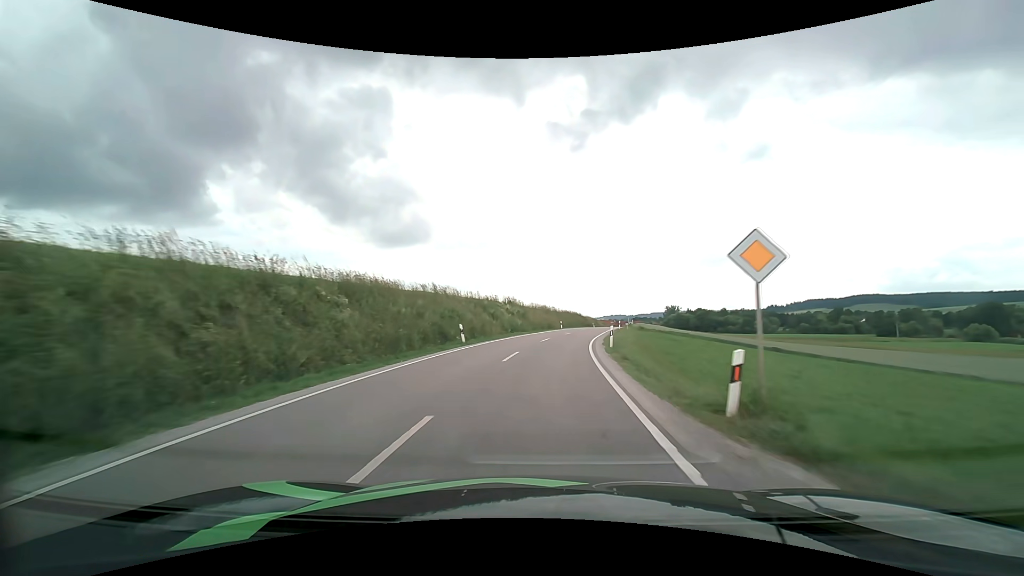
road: secondary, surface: asphalt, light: Day
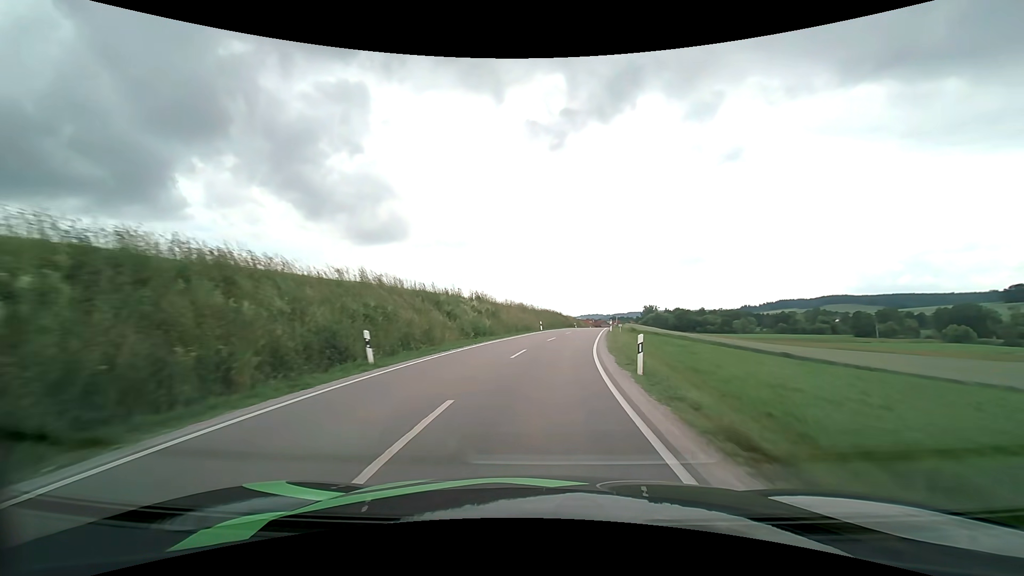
(+0.2, +10.7) m; +2°
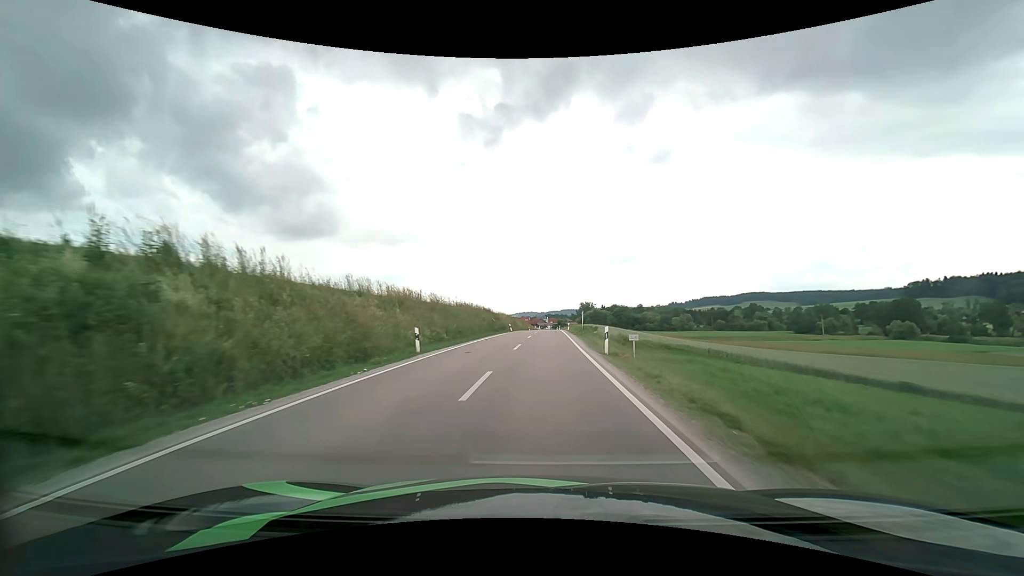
(+2.3, +32.4) m; +8°
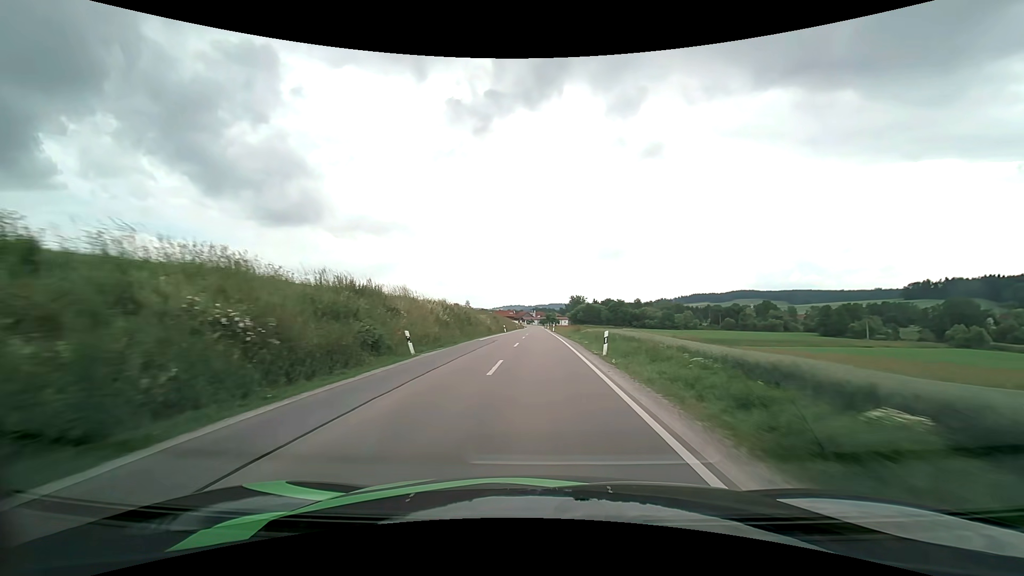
(+0.8, +44.5) m; +2°
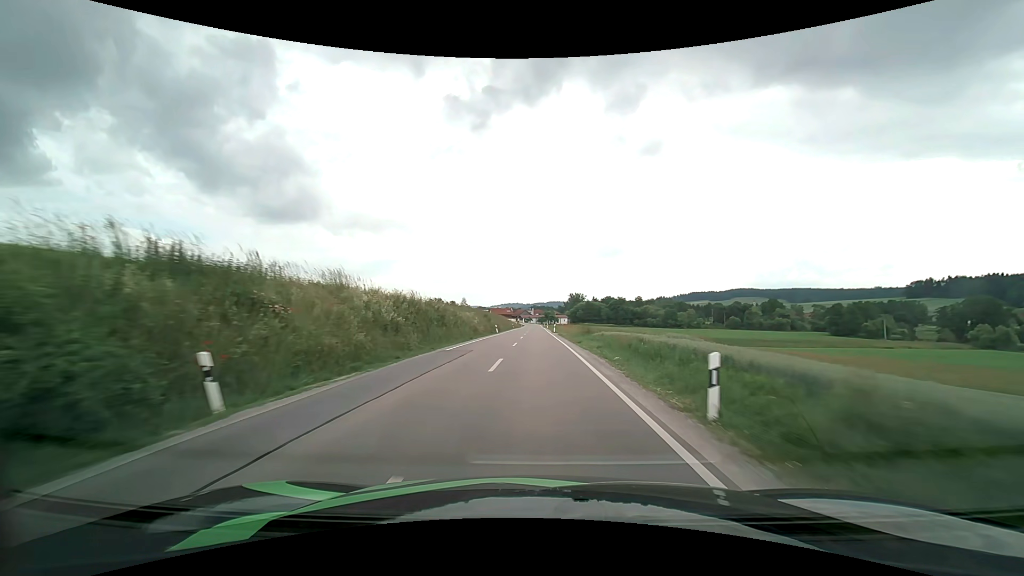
(0.0, +11.4) m; 0°
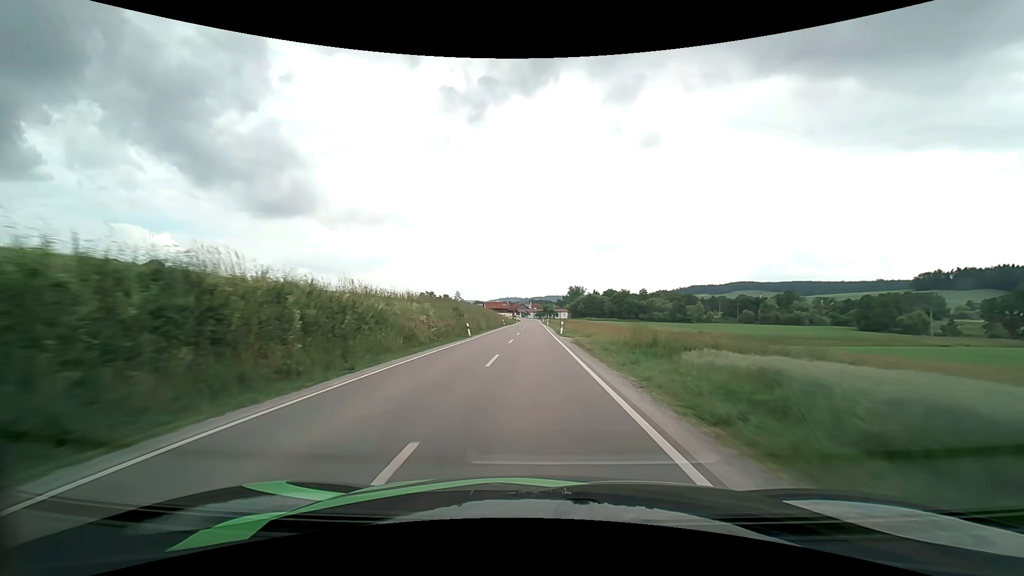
(+0.1, +23.0) m; 0°
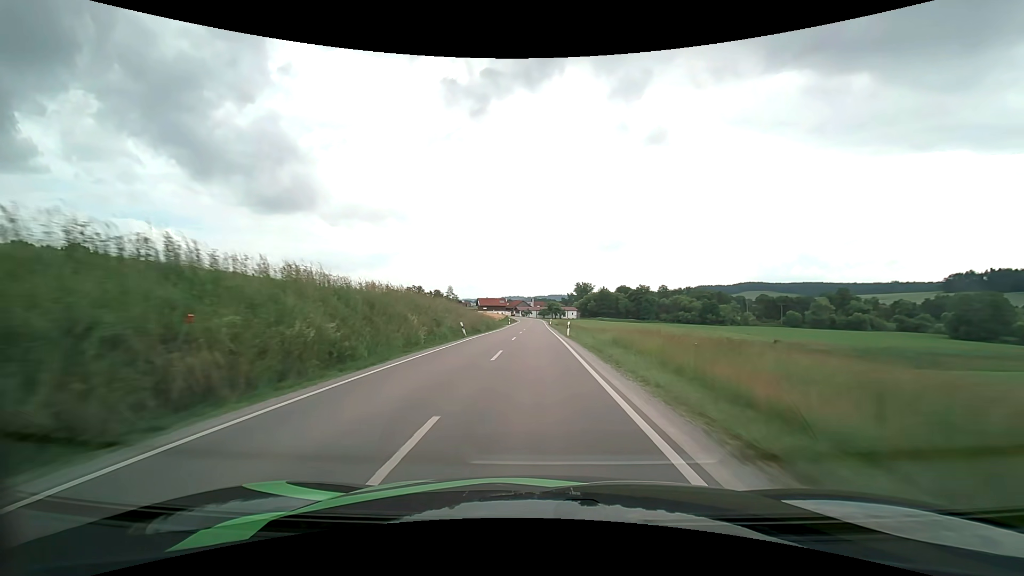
(-0.3, +47.0) m; 0°
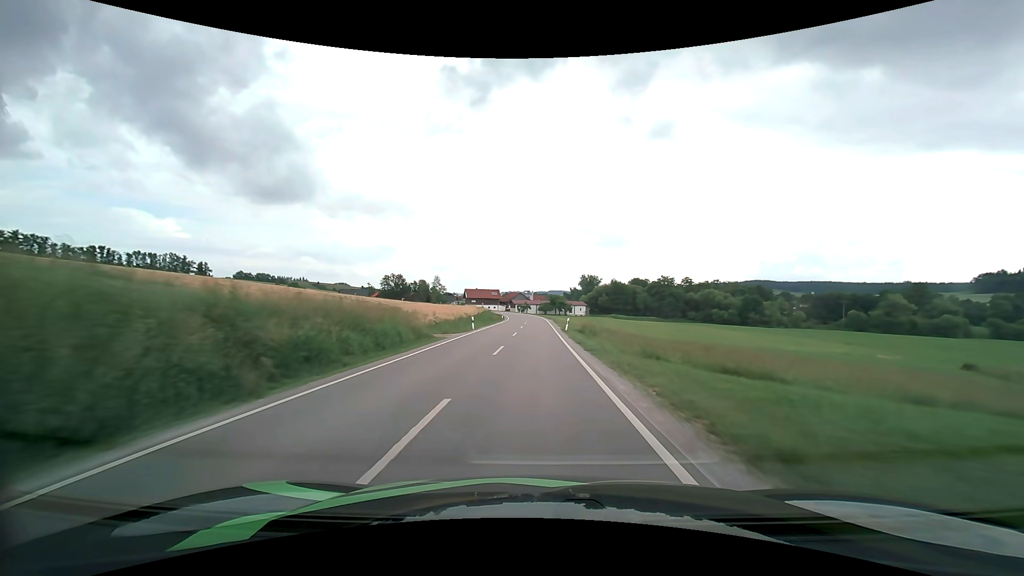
(0.0, +47.1) m; 0°
(0, +10) (0, +20) (0, +30) (0, +40) (0, +50) (0, +60) (0, +70) (0, +80) (-1, +90) (-2, +100) m
